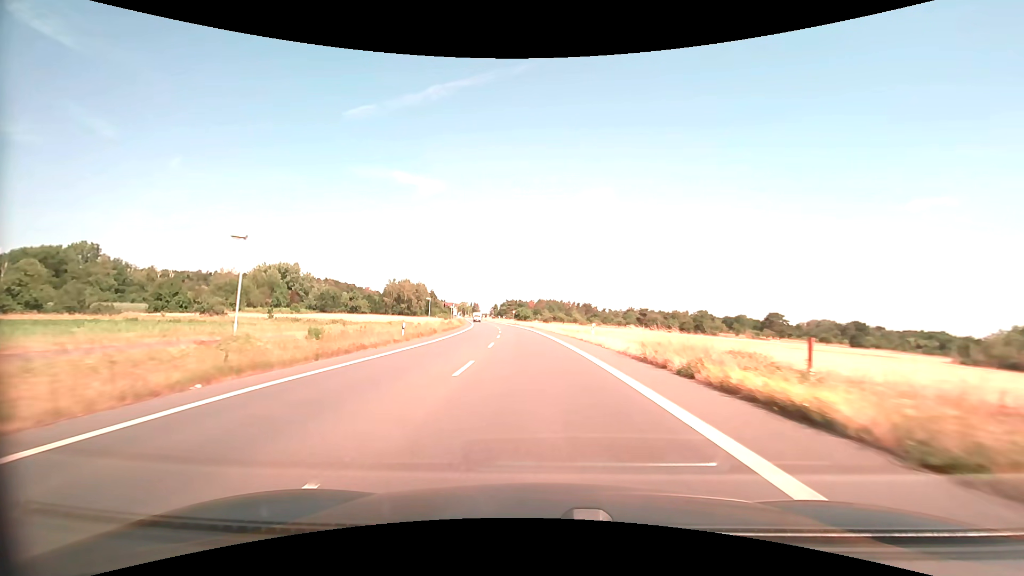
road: primary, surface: asphalt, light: Day
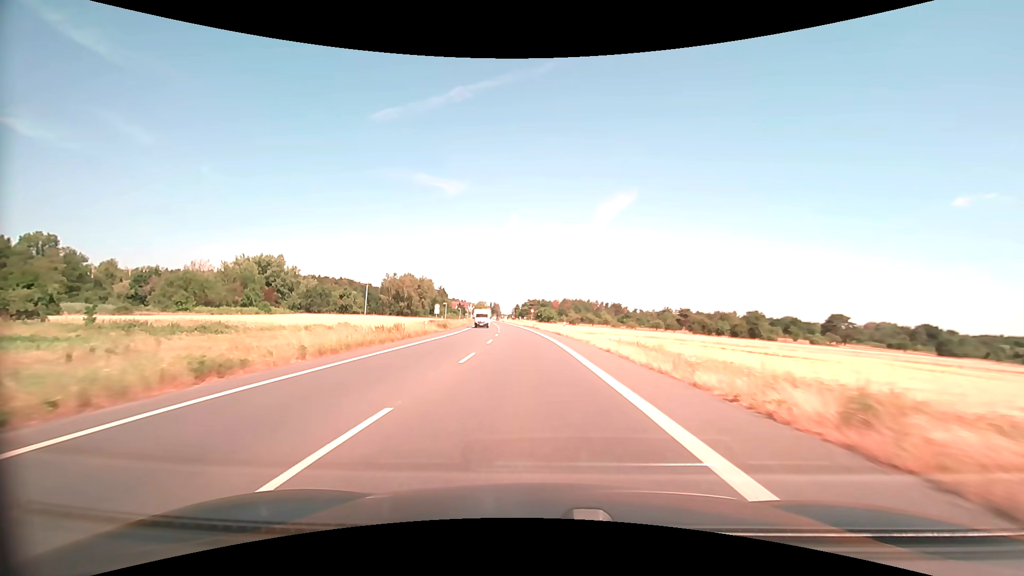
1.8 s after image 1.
(-0.8, +32.6) m; -3°
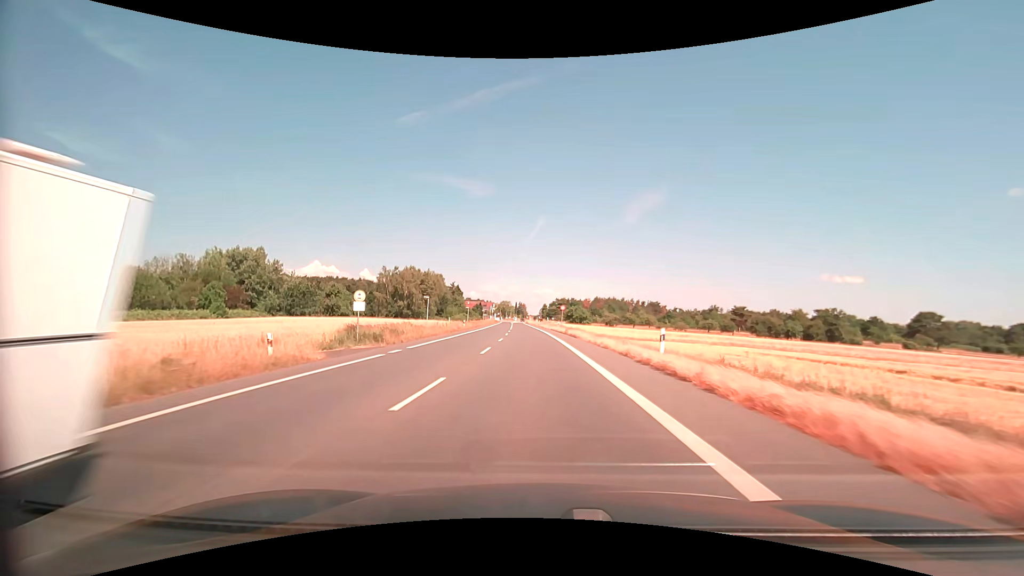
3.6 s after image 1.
(-0.9, +31.7) m; -3°
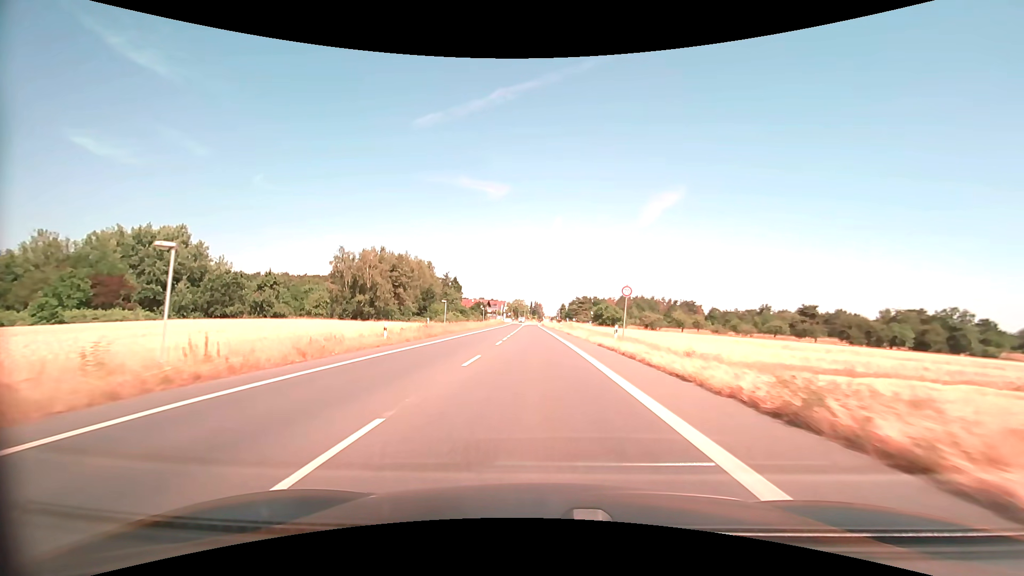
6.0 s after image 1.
(-0.8, +40.9) m; -2°
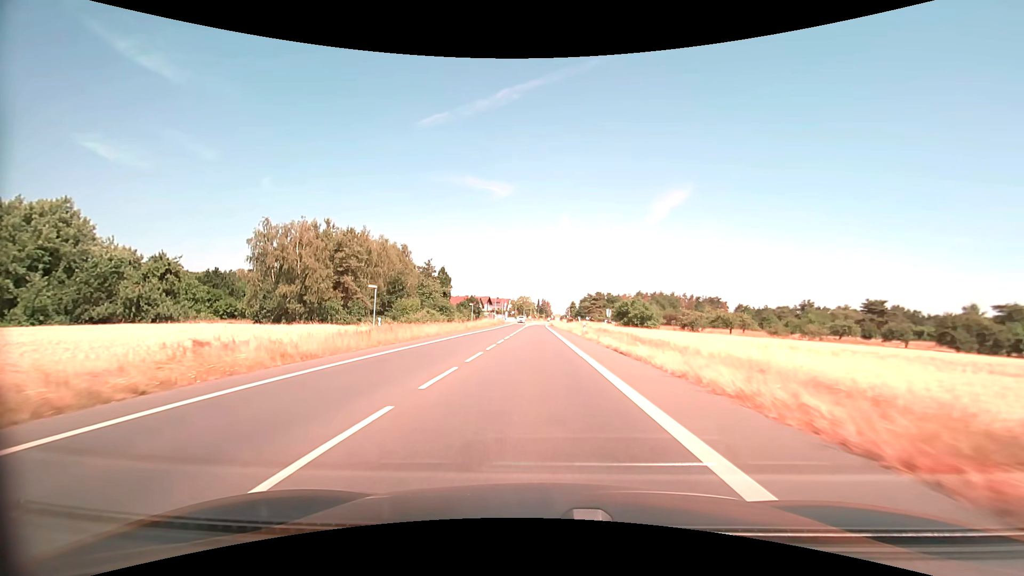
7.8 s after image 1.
(-0.2, +29.7) m; -1°
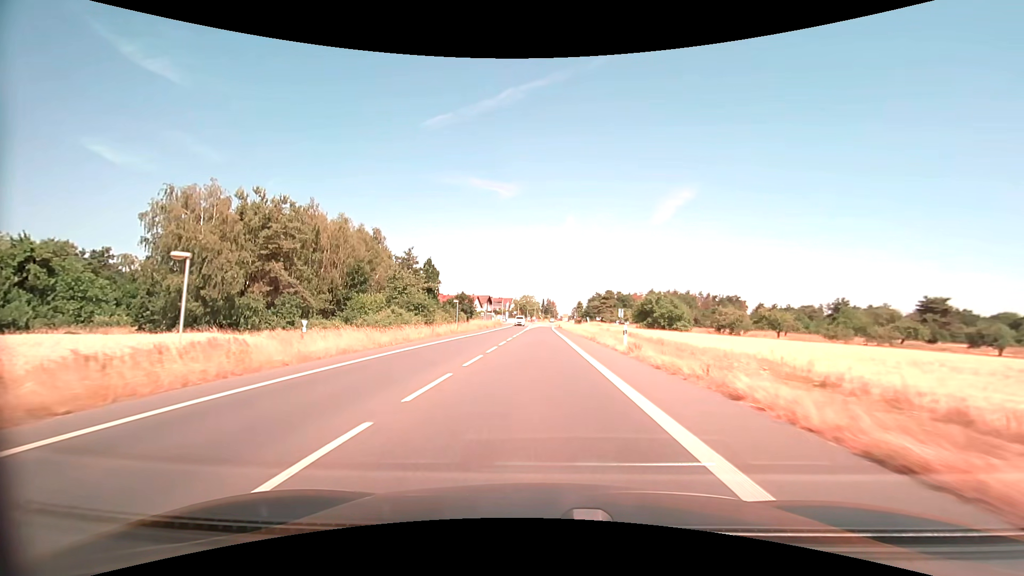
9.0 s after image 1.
(-0.1, +19.4) m; -1°
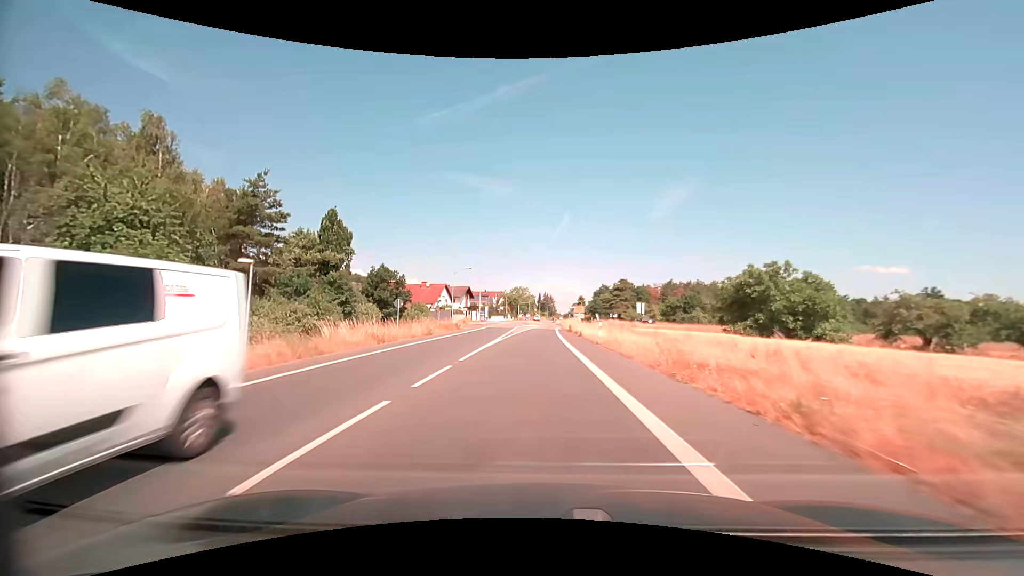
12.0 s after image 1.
(+0.1, +46.2) m; 0°
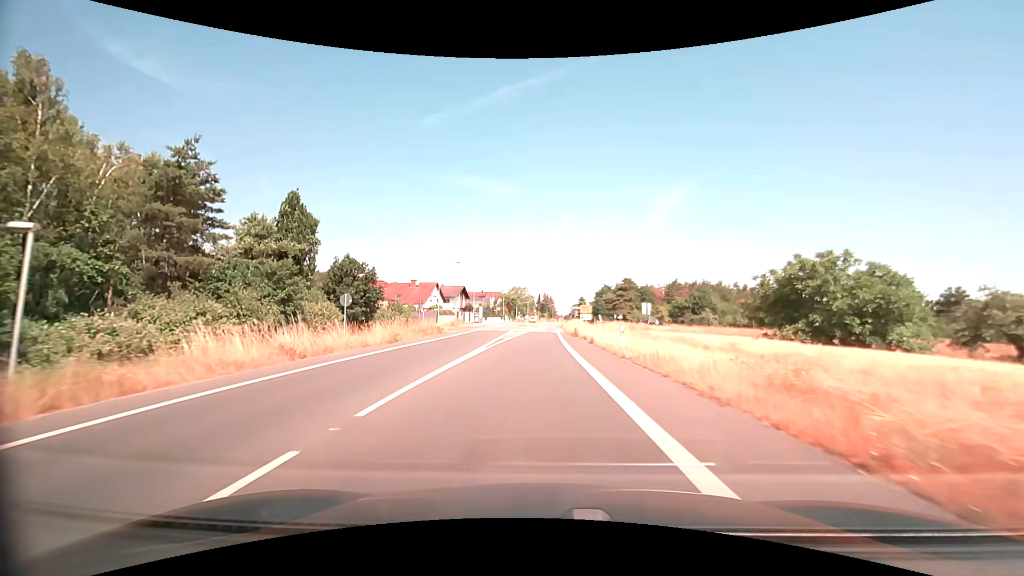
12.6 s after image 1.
(0.0, +8.7) m; 0°
(0, +10) (0, +20) (0, +30) (0, +40) (0, +50) (+1, +60) (+1, +70) (+1, +80) (+1, +90) (+1, +100) m
